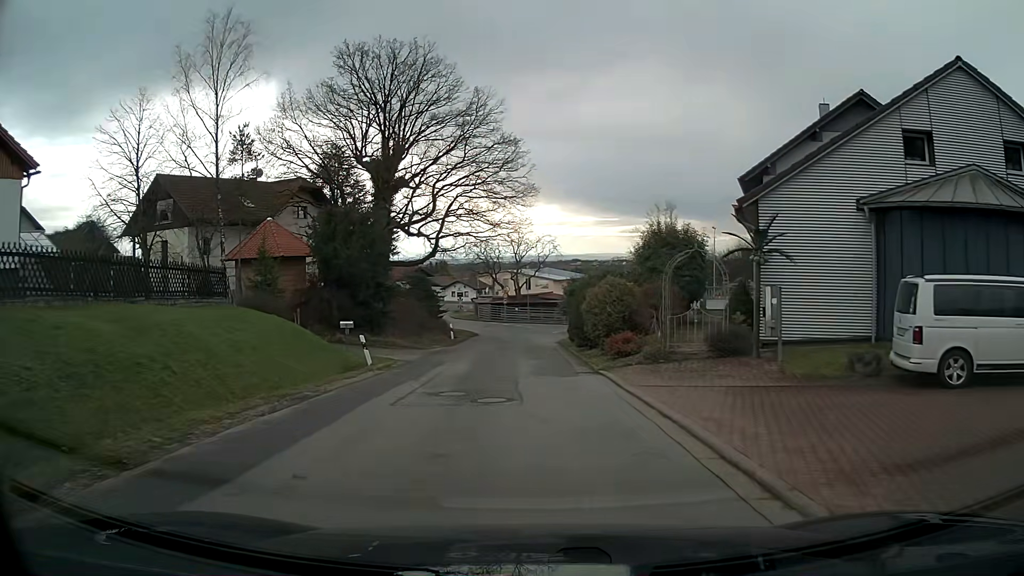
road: residential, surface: asphalt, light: Day
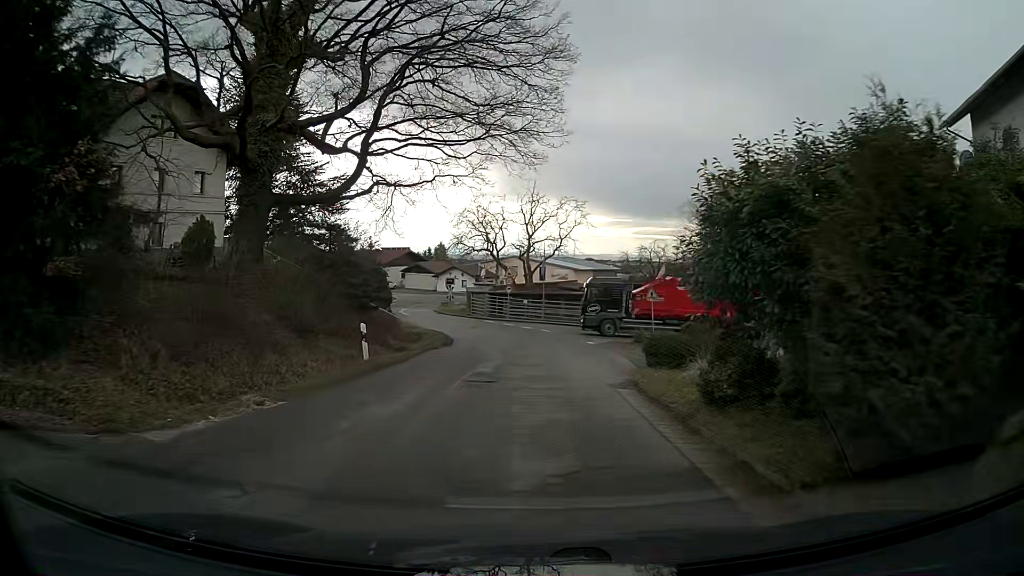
(-0.3, +24.1) m; -1°
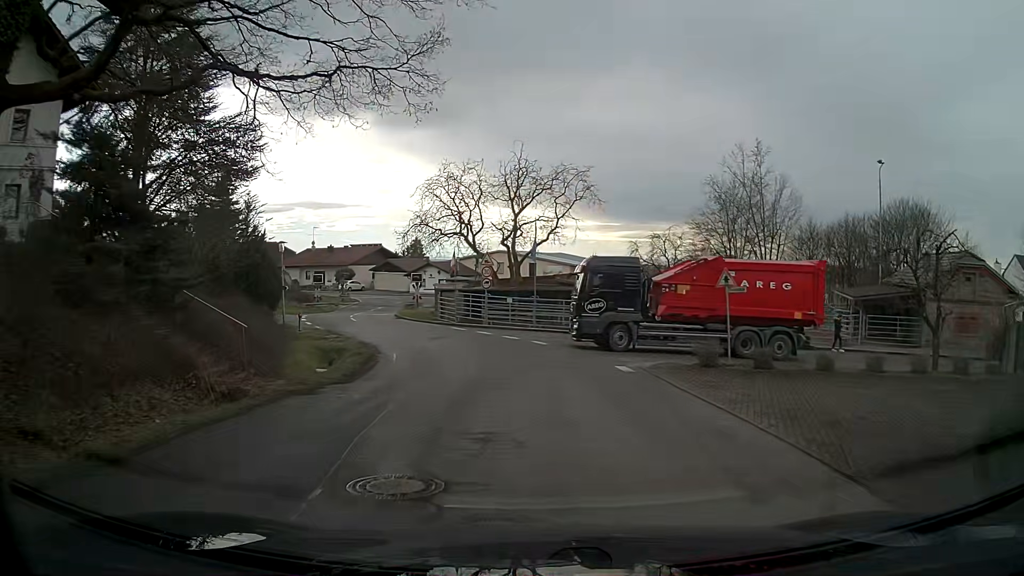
(+0.1, +13.8) m; +1°
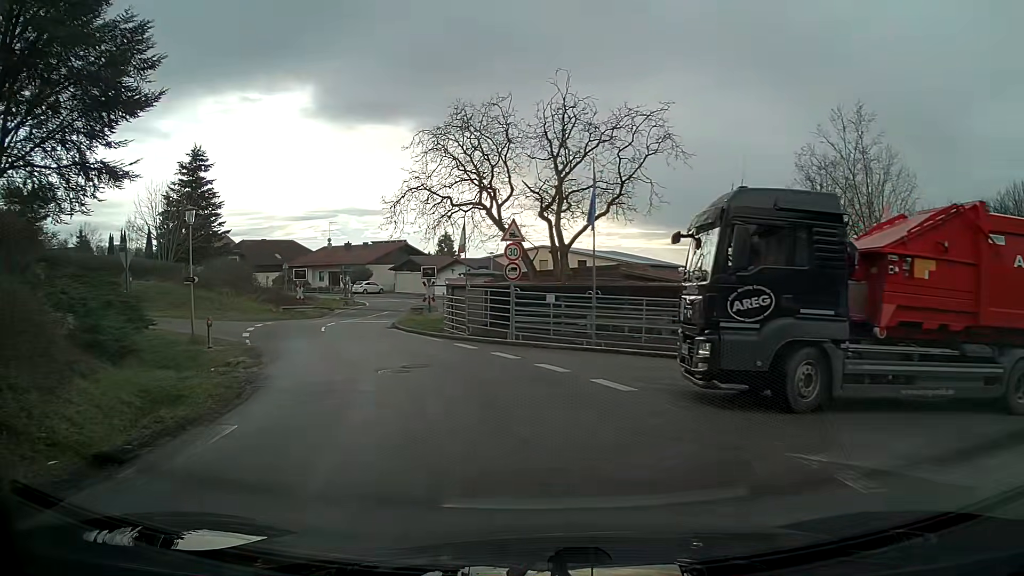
(-0.3, +13.7) m; -4°
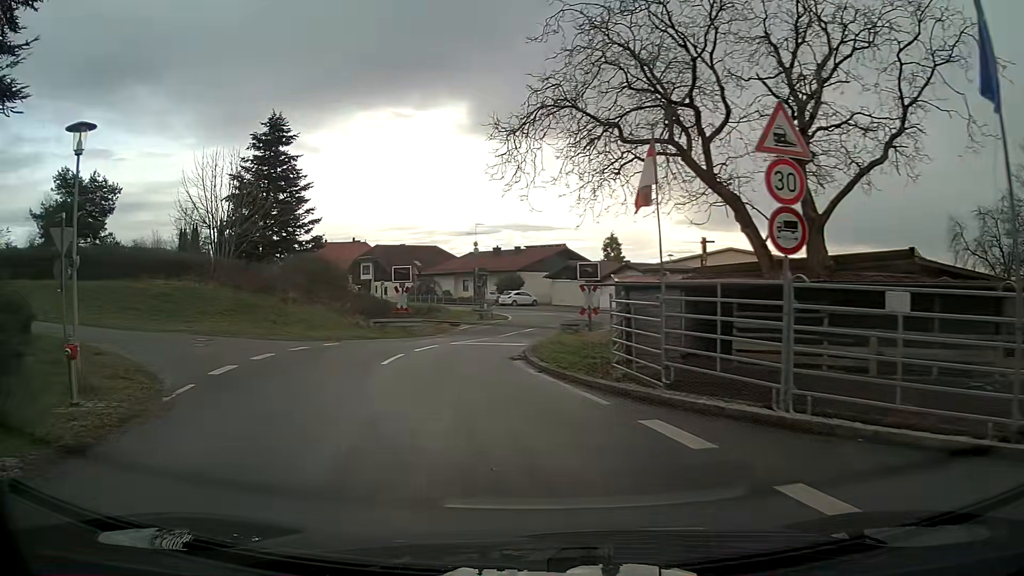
(-1.5, +13.0) m; -15°
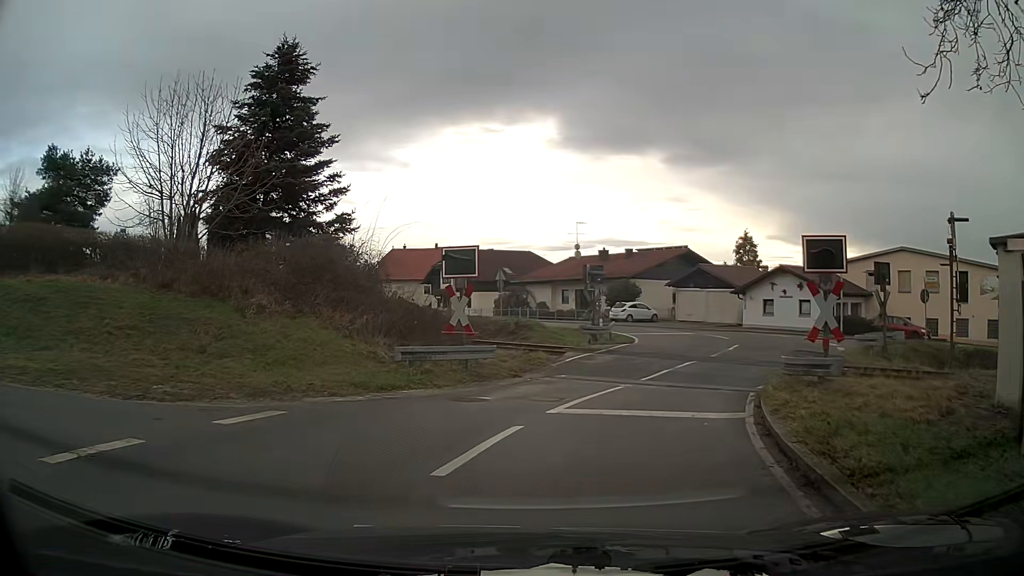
(-1.2, +13.5) m; -5°
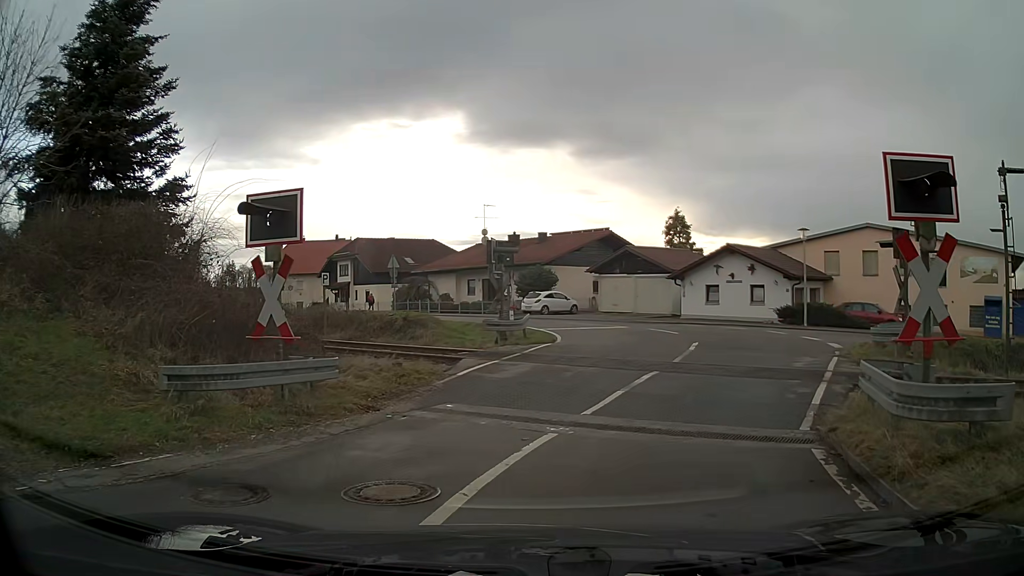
(+0.4, +6.6) m; +7°
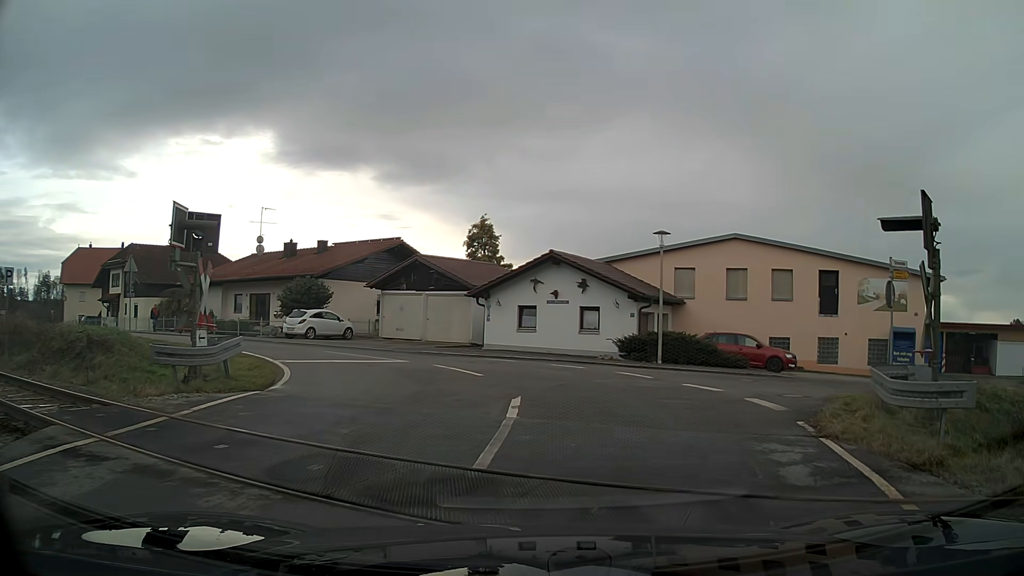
(+1.3, +8.7) m; +18°
(+1, +10) (-3, +19) (-10, +25) (-19, +30) (-28, +36) (-36, +41) (-45, +46) (-53, +52) (-61, +58) (-69, +64) m
